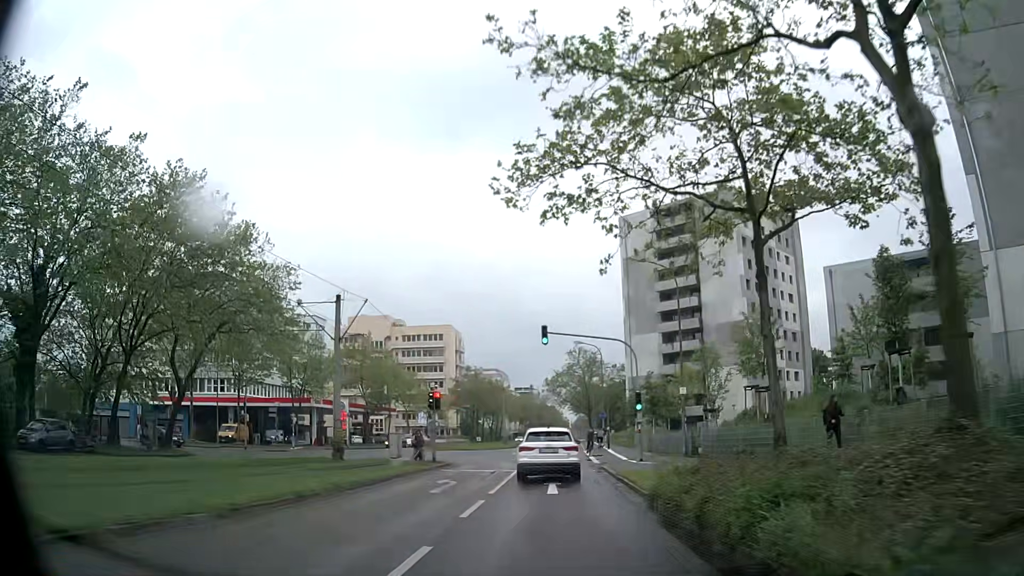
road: tertiary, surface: asphalt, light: Day
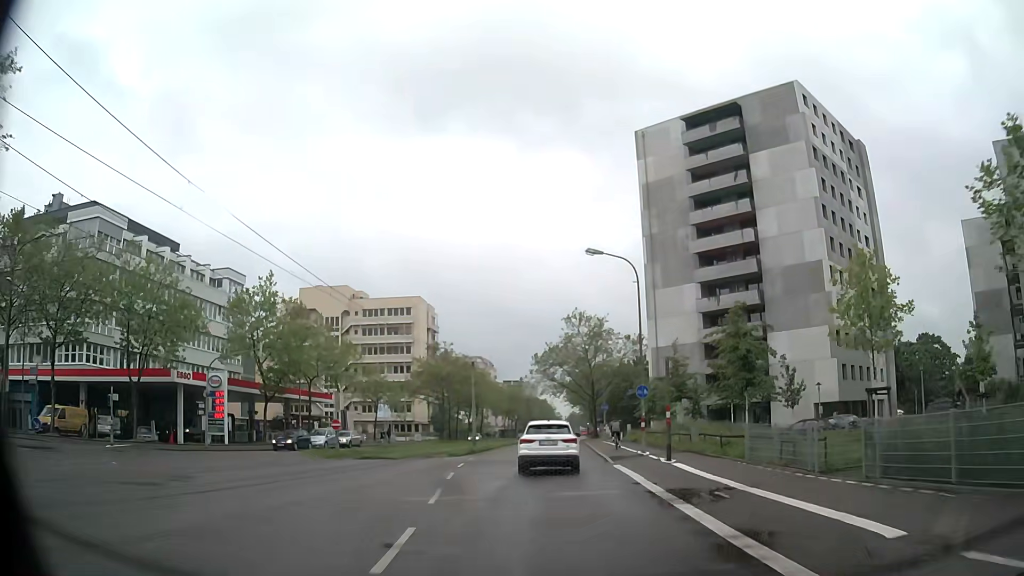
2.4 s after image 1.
(0.0, +28.6) m; +1°
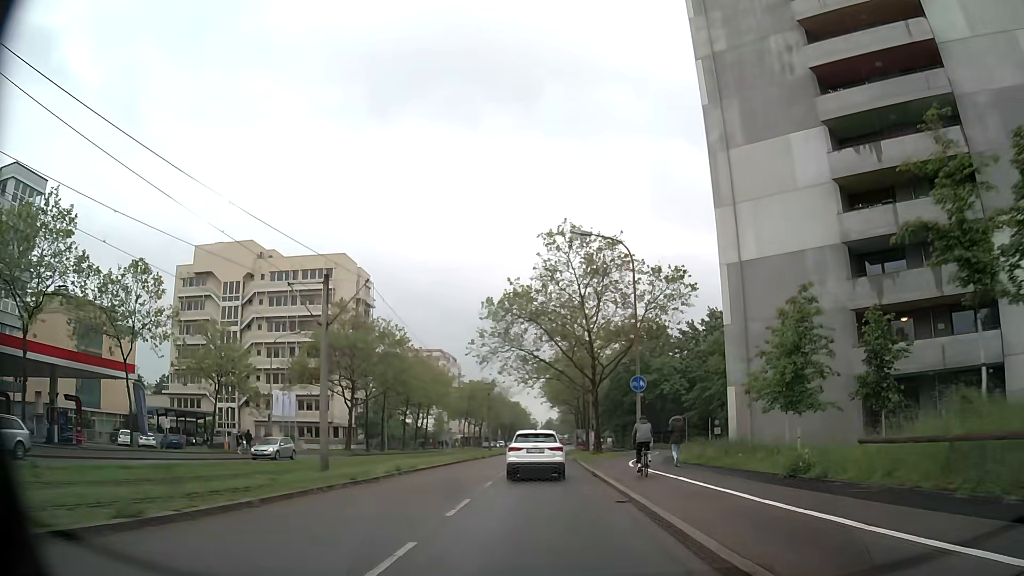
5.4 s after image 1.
(+0.5, +36.6) m; +2°
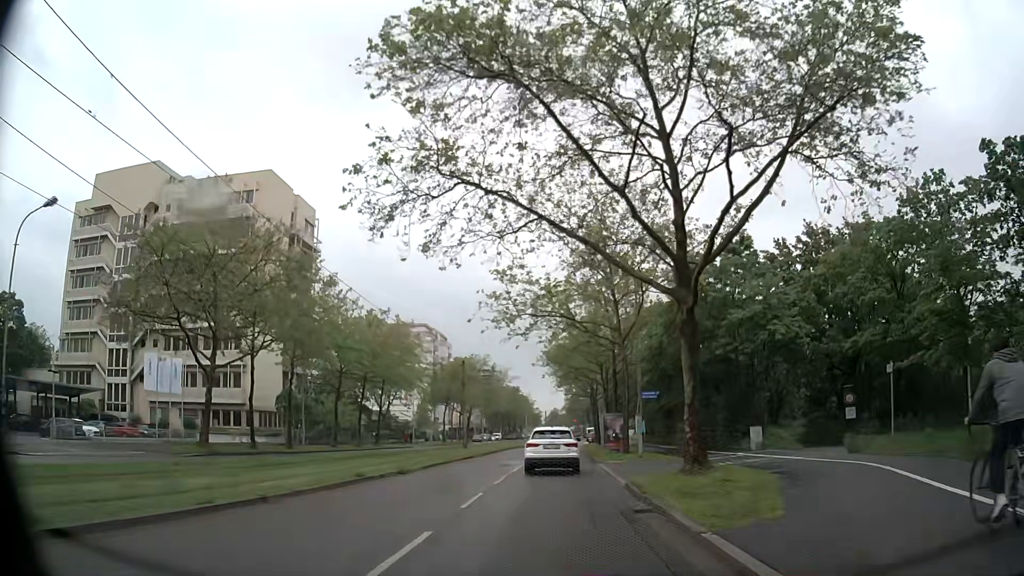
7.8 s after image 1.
(-0.1, +29.3) m; 0°
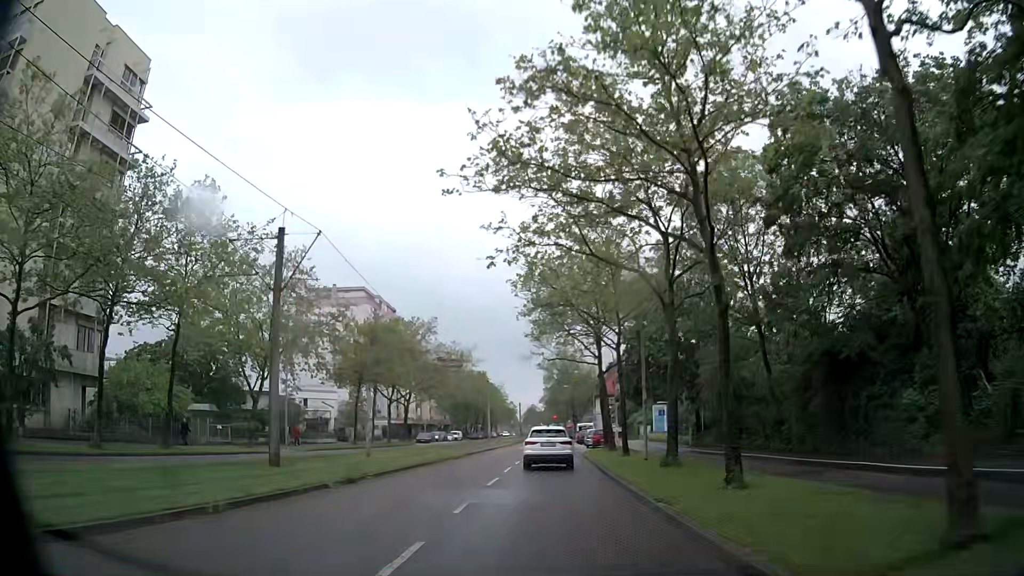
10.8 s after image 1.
(+0.4, +36.6) m; +2°
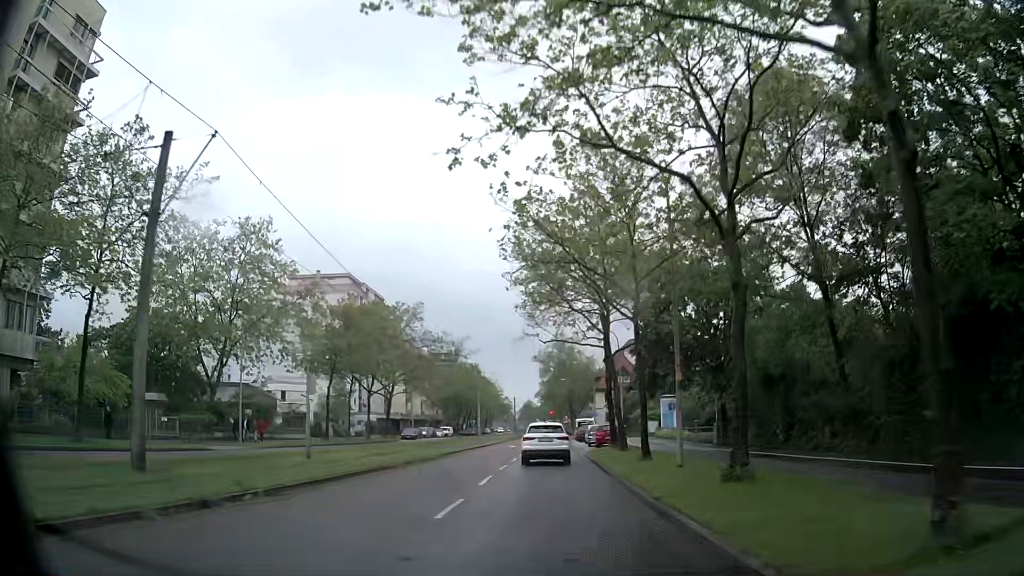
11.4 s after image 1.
(0.0, +7.3) m; +1°
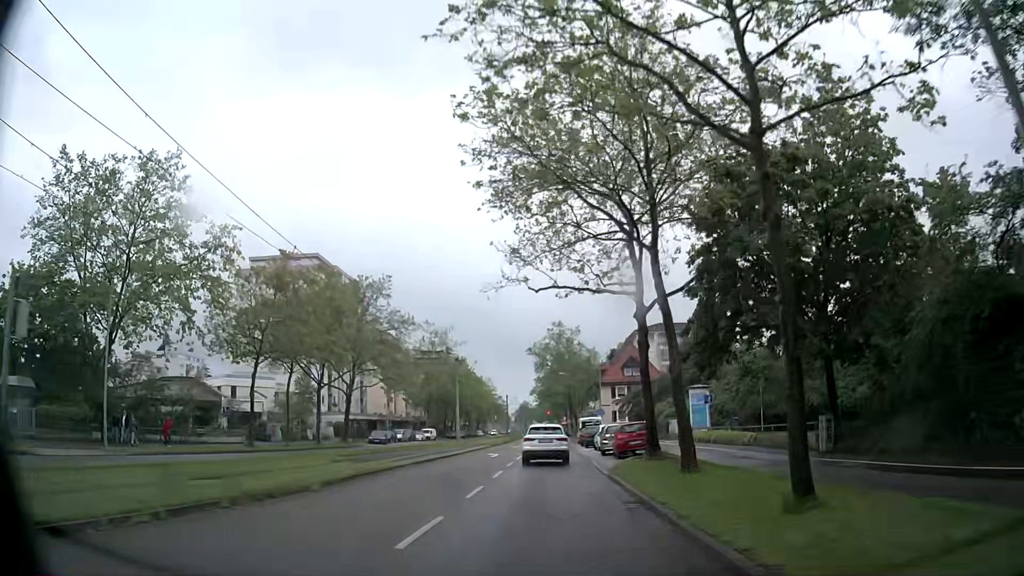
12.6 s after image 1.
(-0.1, +14.5) m; 0°
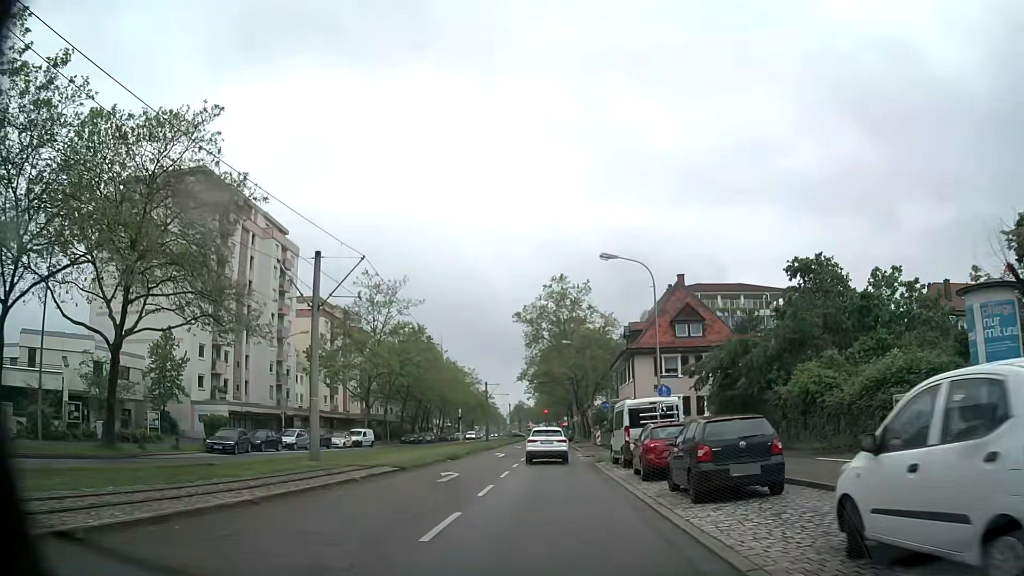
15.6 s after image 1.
(-0.6, +35.3) m; 0°
(0, +10) (0, +20) (0, +30) (0, +40) (0, +50) (0, +60) (0, +70) (0, +80) (0, +90) (0, +100) m
